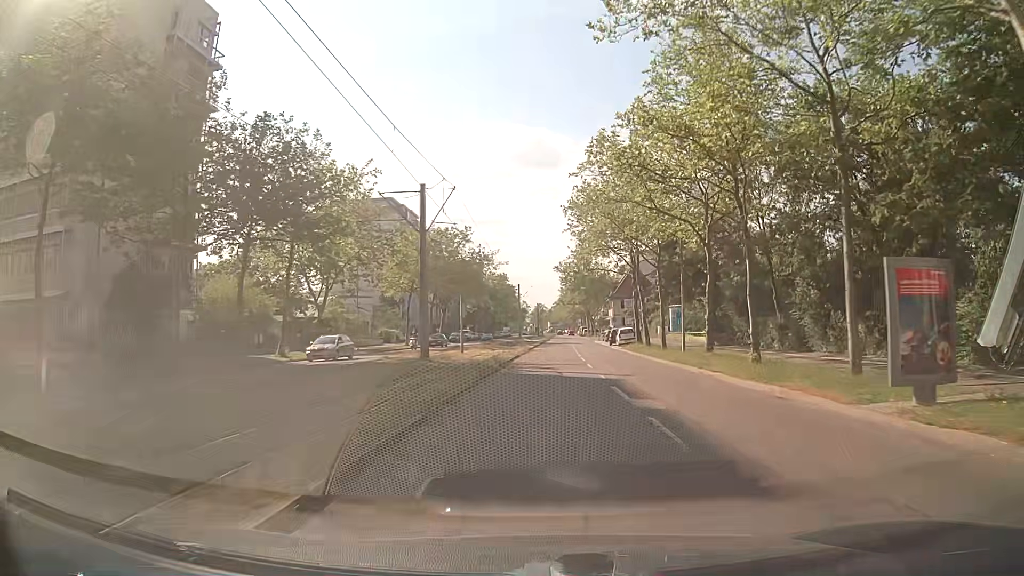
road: tertiary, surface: asphalt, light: Day
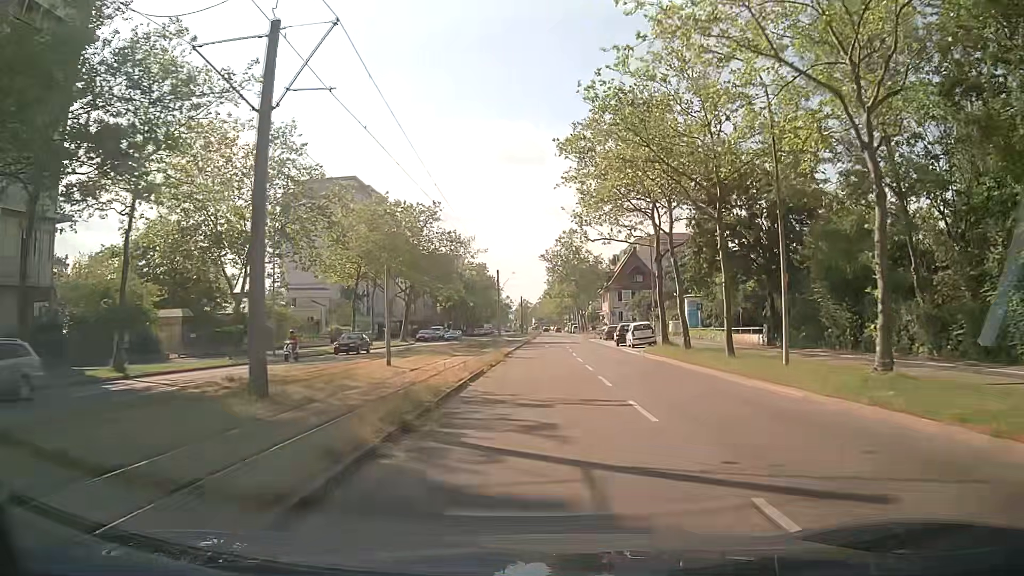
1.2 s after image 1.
(+0.1, +15.8) m; 0°
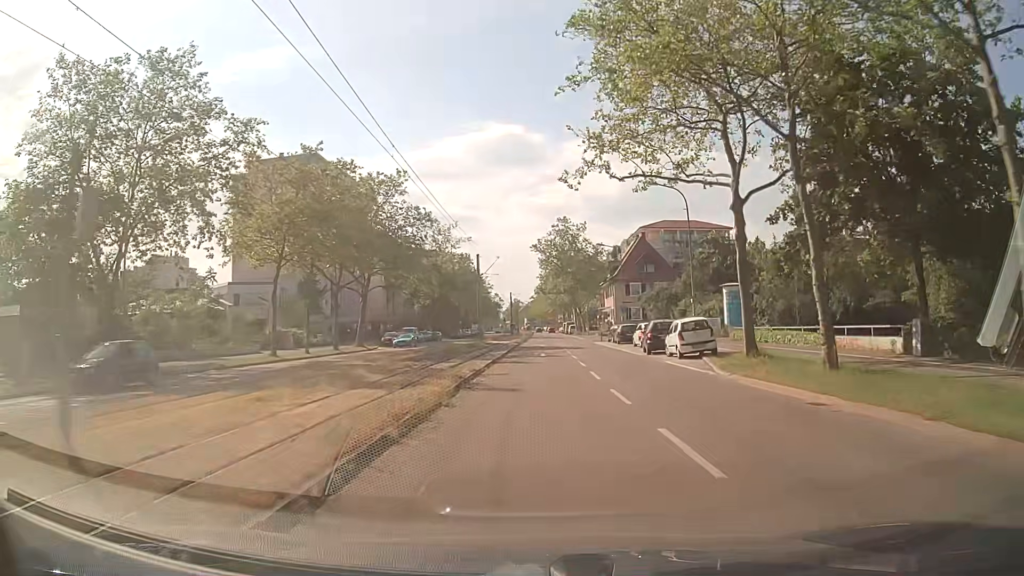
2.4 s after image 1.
(+0.4, +15.8) m; +2°
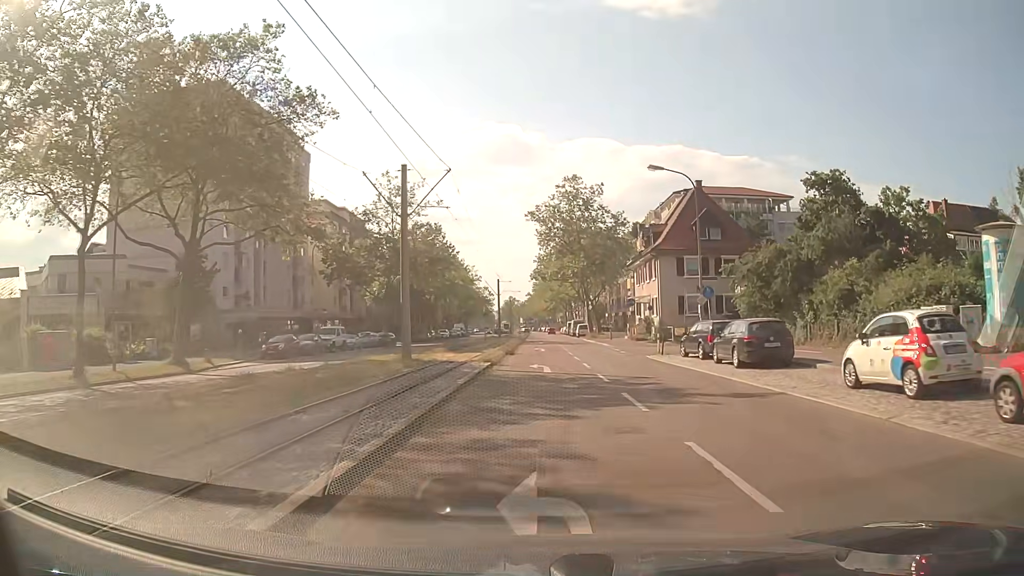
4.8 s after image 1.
(-0.3, +31.1) m; 0°
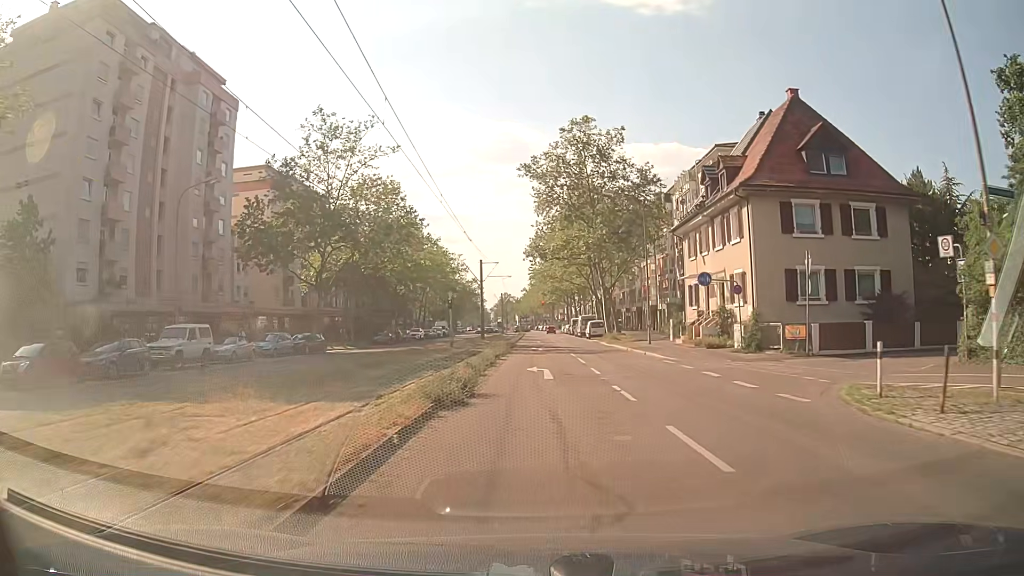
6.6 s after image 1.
(0.0, +22.6) m; 0°
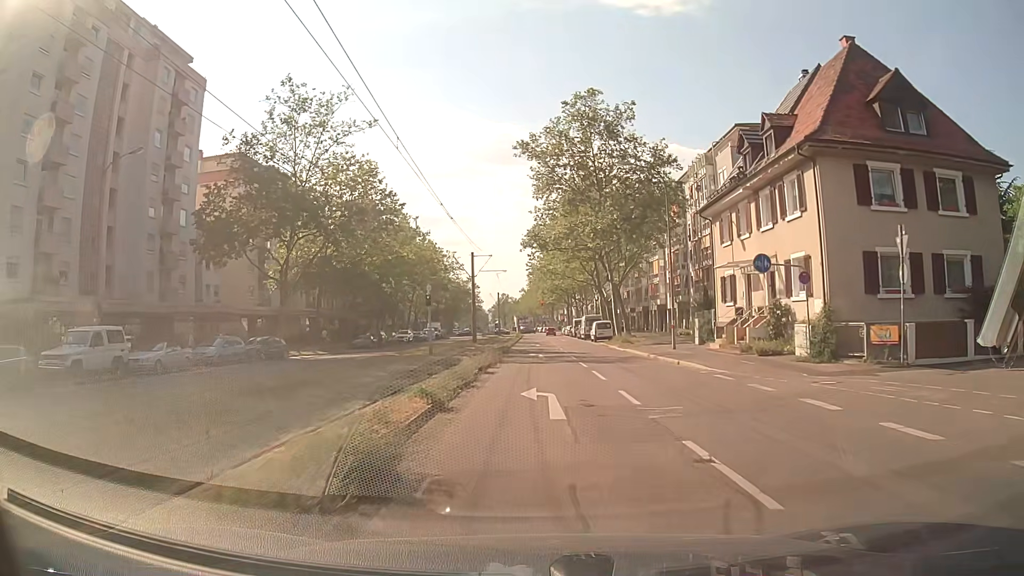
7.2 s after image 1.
(0.0, +7.4) m; 0°
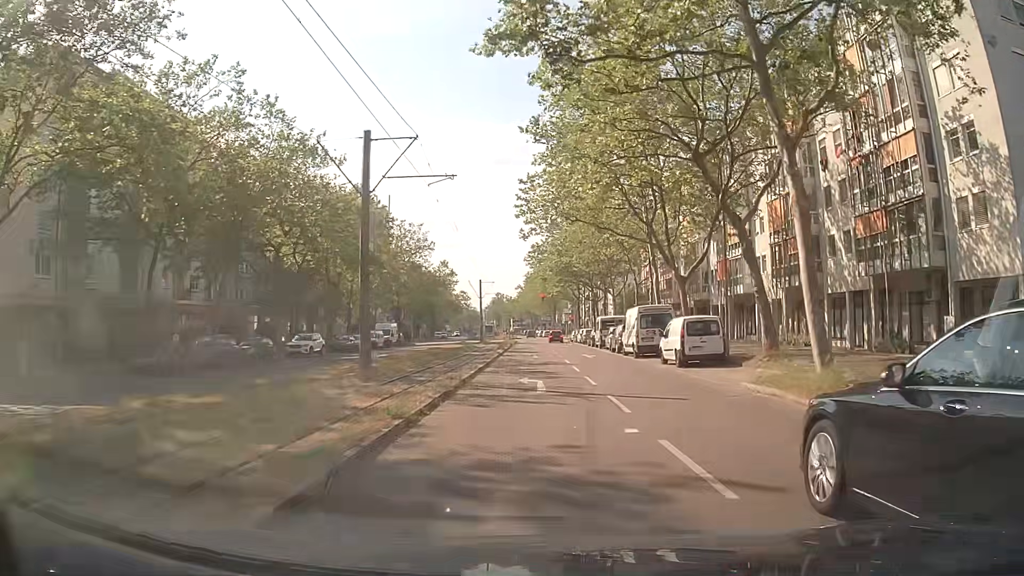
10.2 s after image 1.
(0.0, +34.9) m; 0°
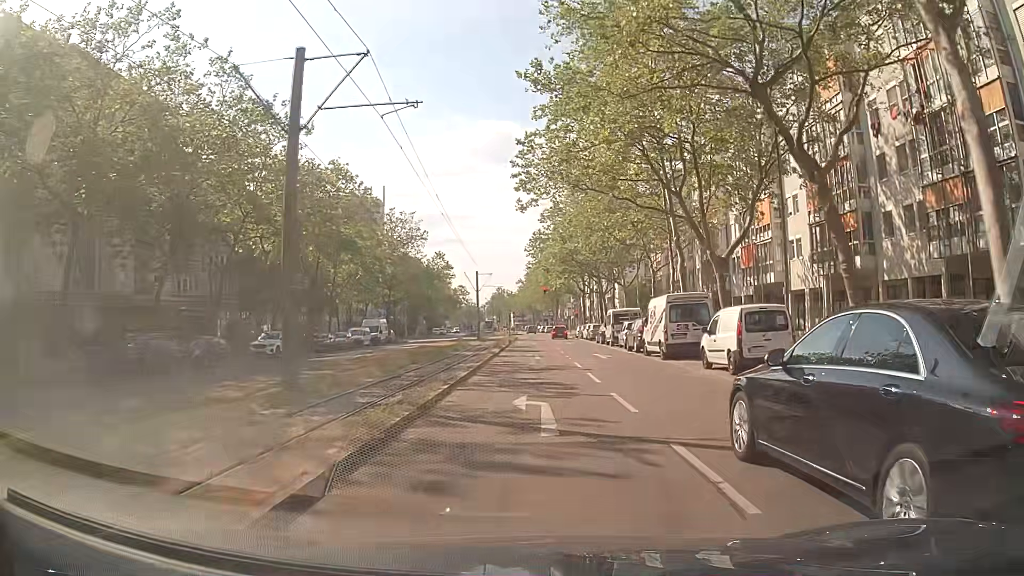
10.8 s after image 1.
(0.0, +6.5) m; -1°
